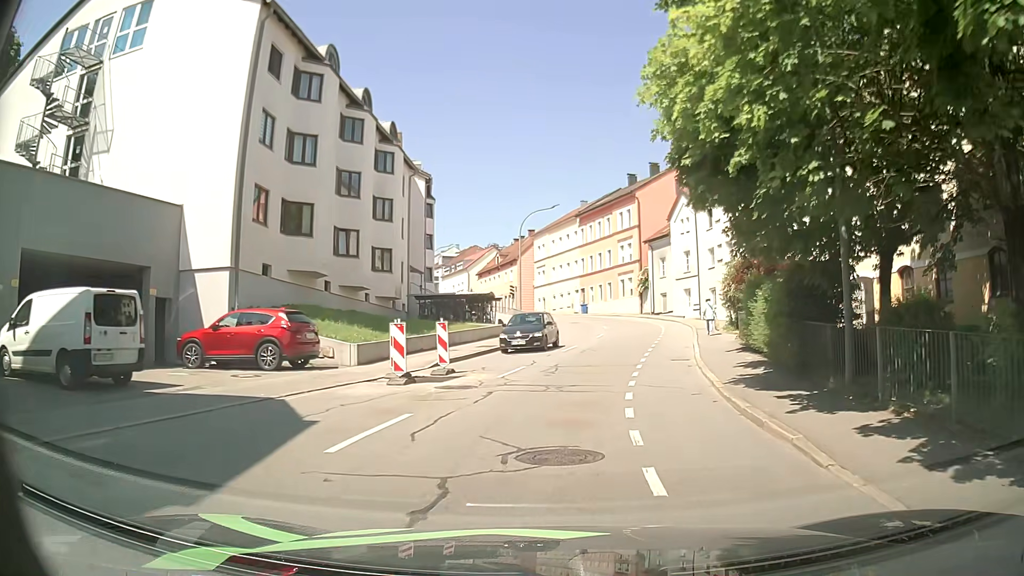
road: tertiary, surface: asphalt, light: Day
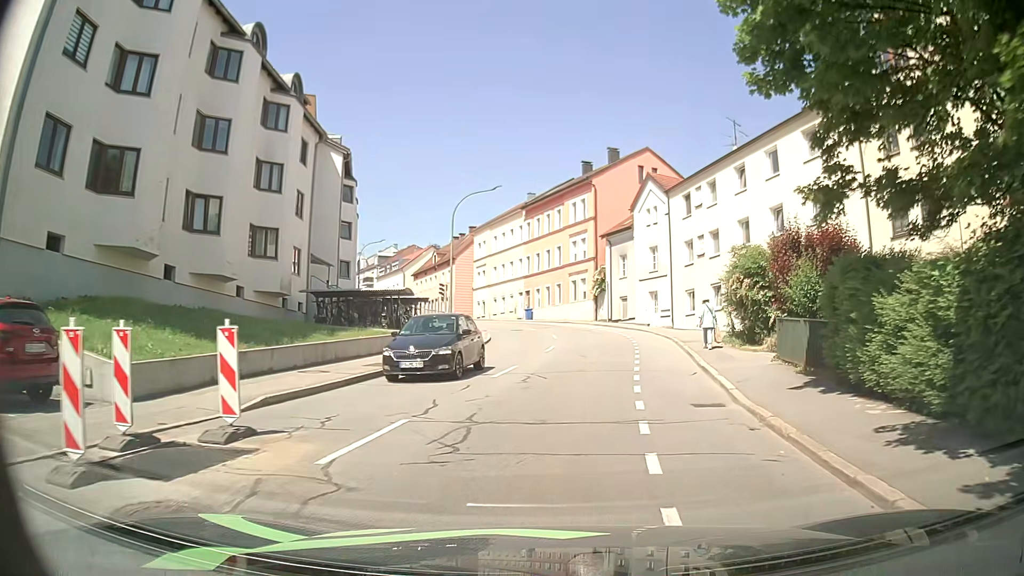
(+0.4, +9.4) m; +6°
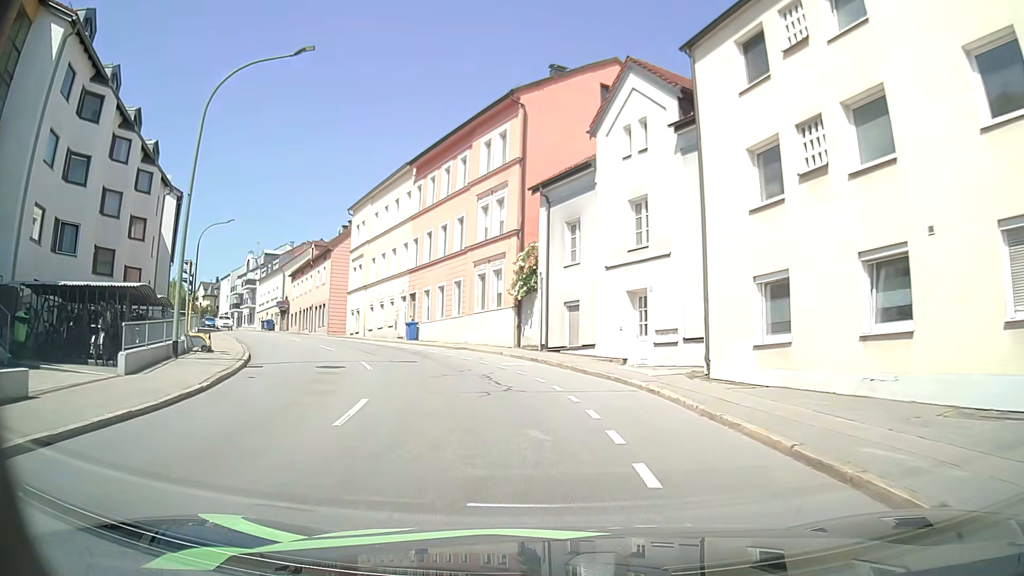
(+2.2, +24.5) m; +4°
